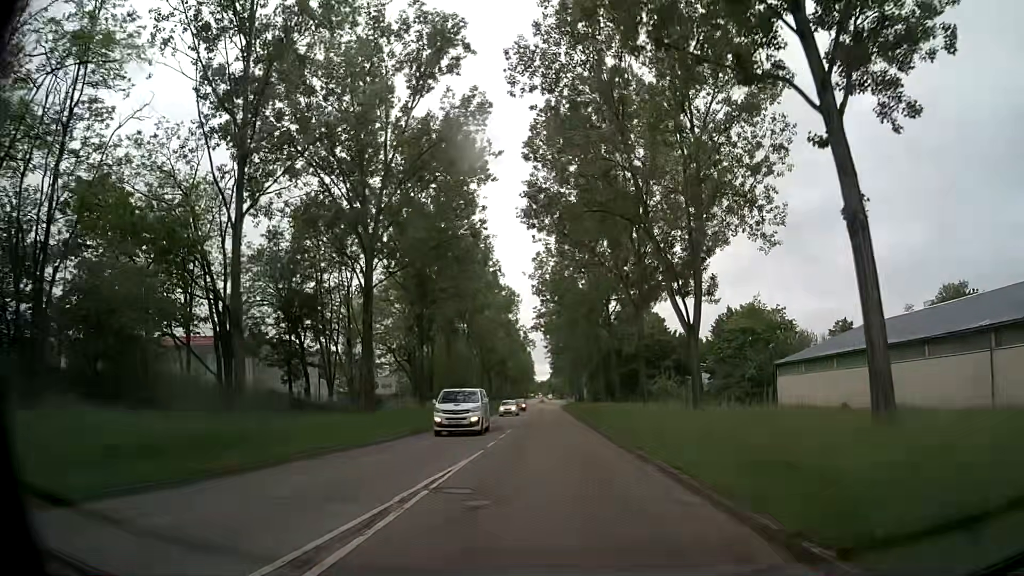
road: secondary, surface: asphalt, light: Day
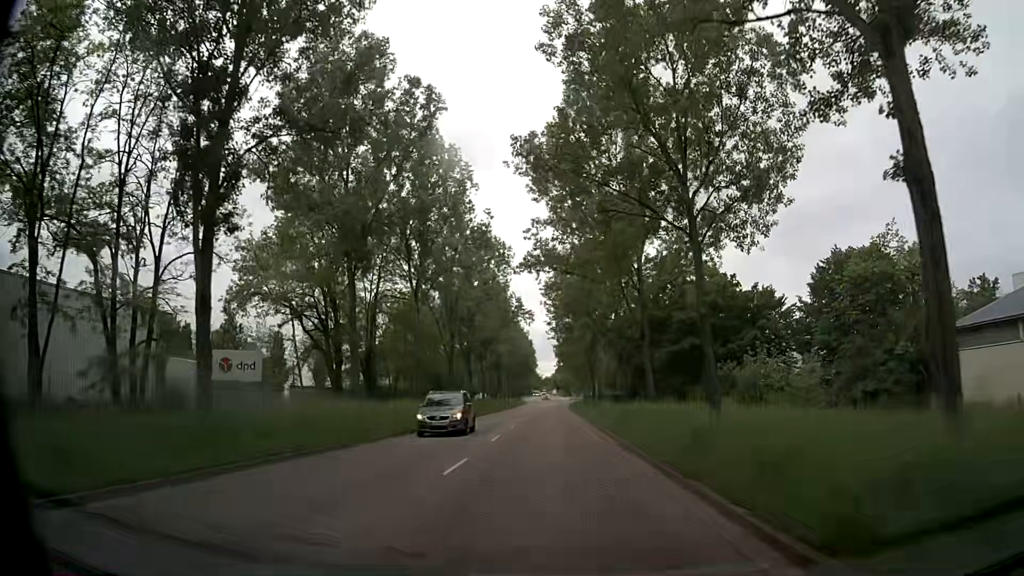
(-0.3, +30.4) m; -1°
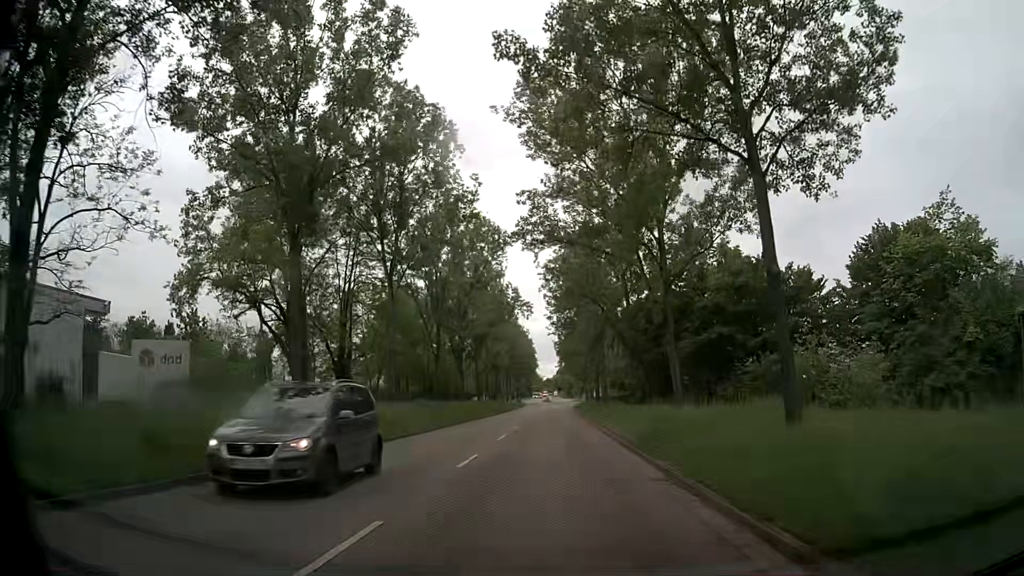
(+0.1, +7.4) m; +1°
